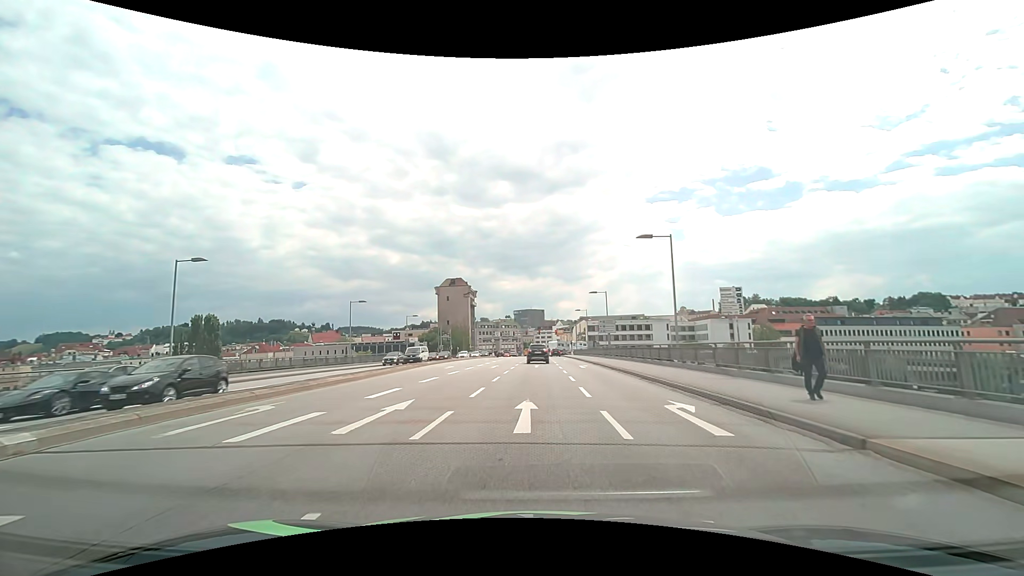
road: primary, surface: asphalt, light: Day
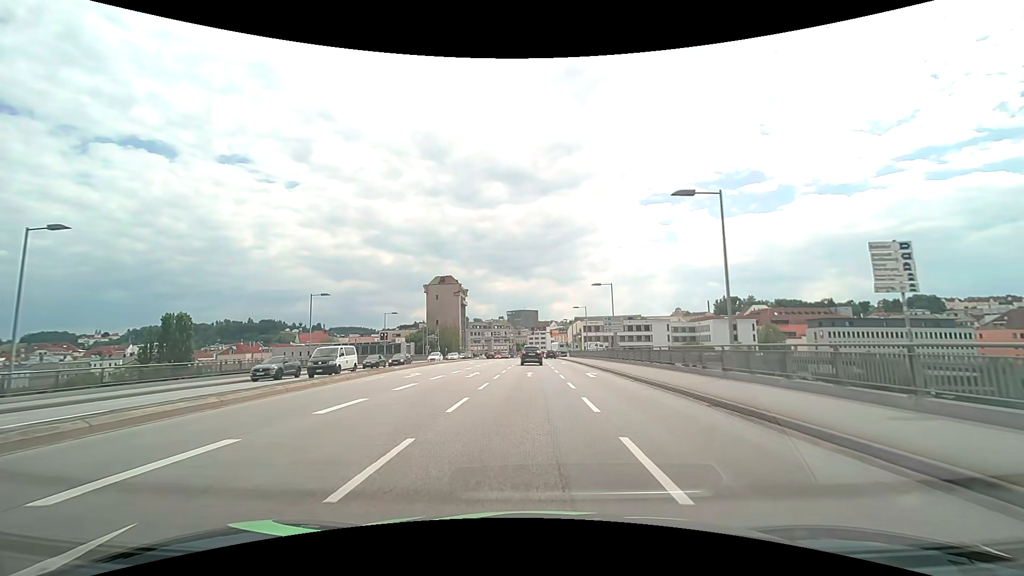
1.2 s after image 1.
(0.0, +8.9) m; 0°
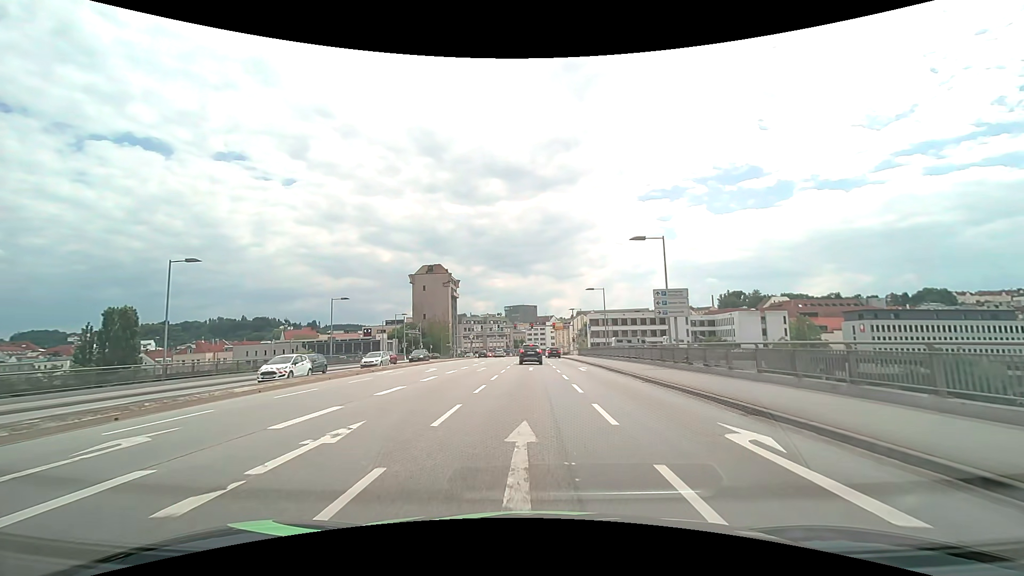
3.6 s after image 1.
(0.0, +20.0) m; 0°
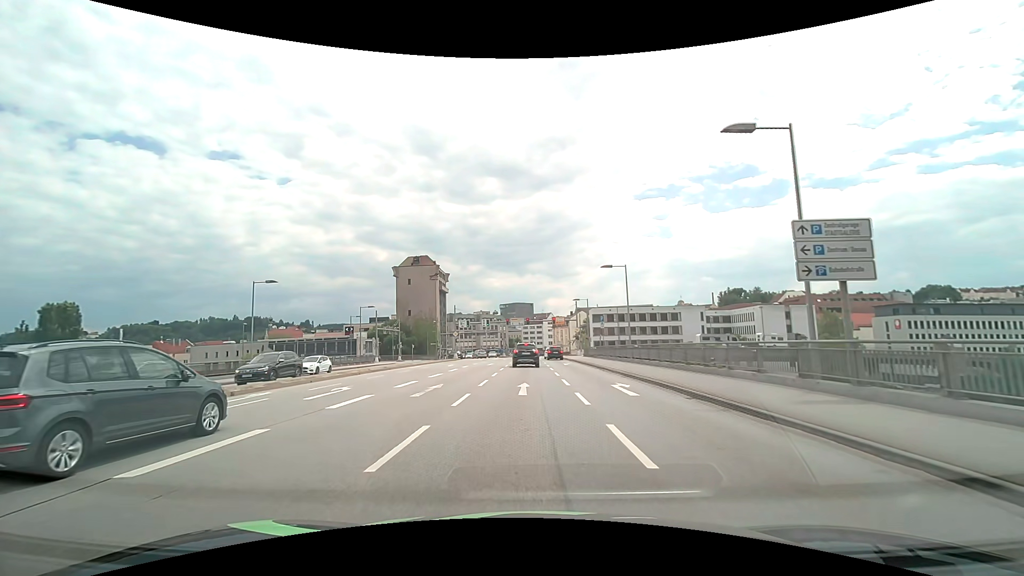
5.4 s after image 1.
(+0.1, +15.0) m; 0°
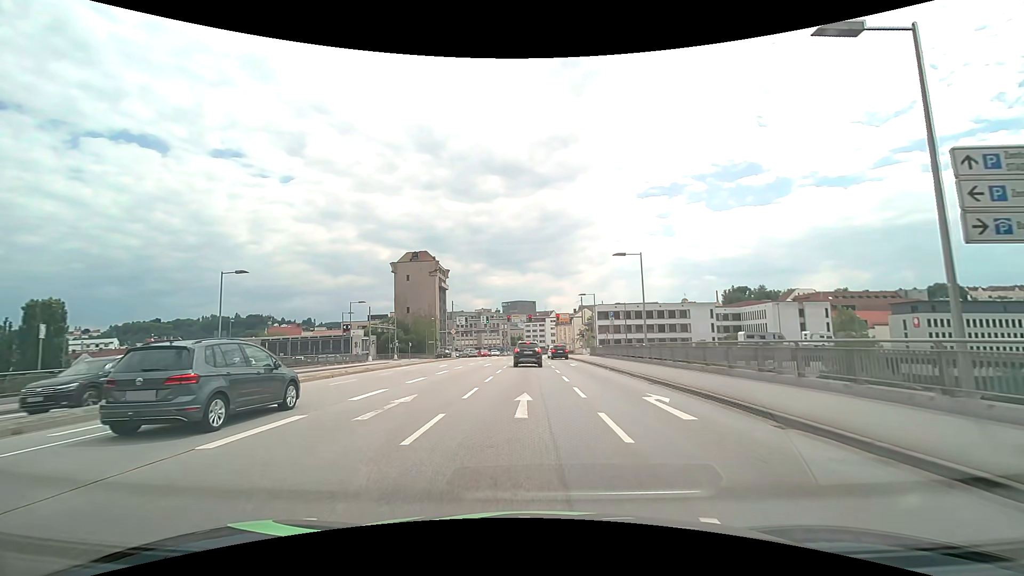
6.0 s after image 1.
(0.0, +4.6) m; 0°
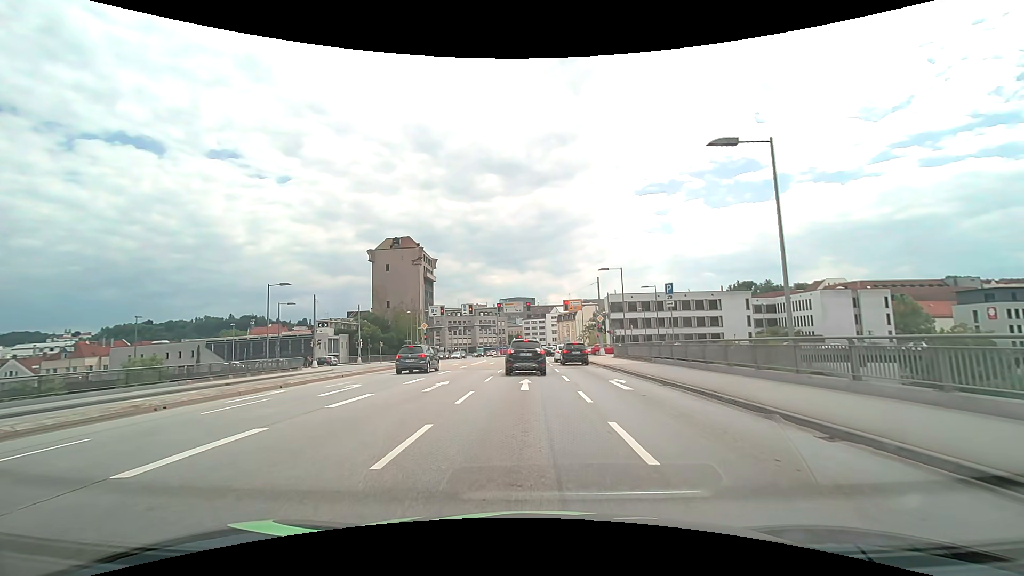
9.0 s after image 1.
(-0.1, +19.1) m; 0°
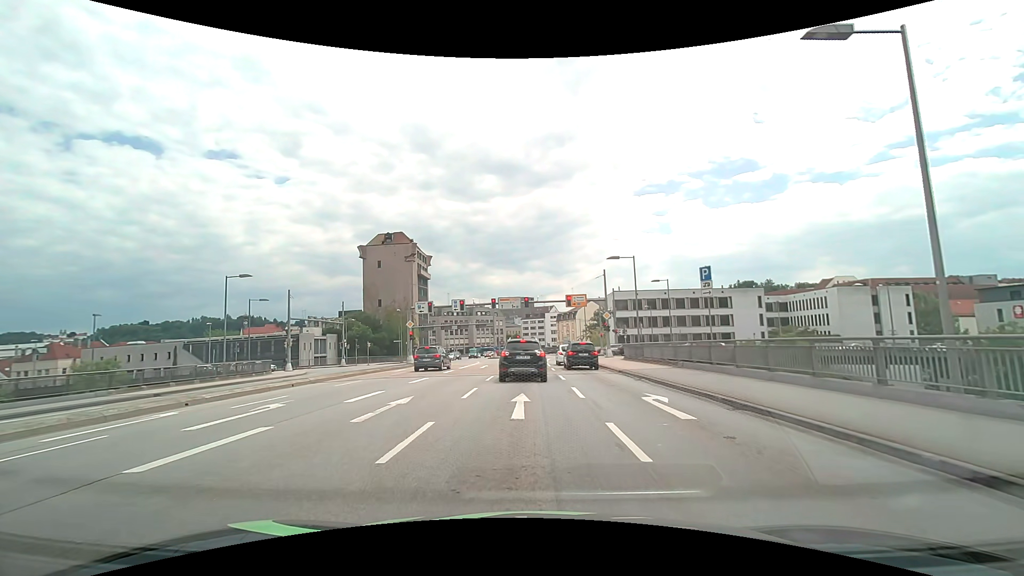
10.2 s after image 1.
(0.0, +5.7) m; 0°
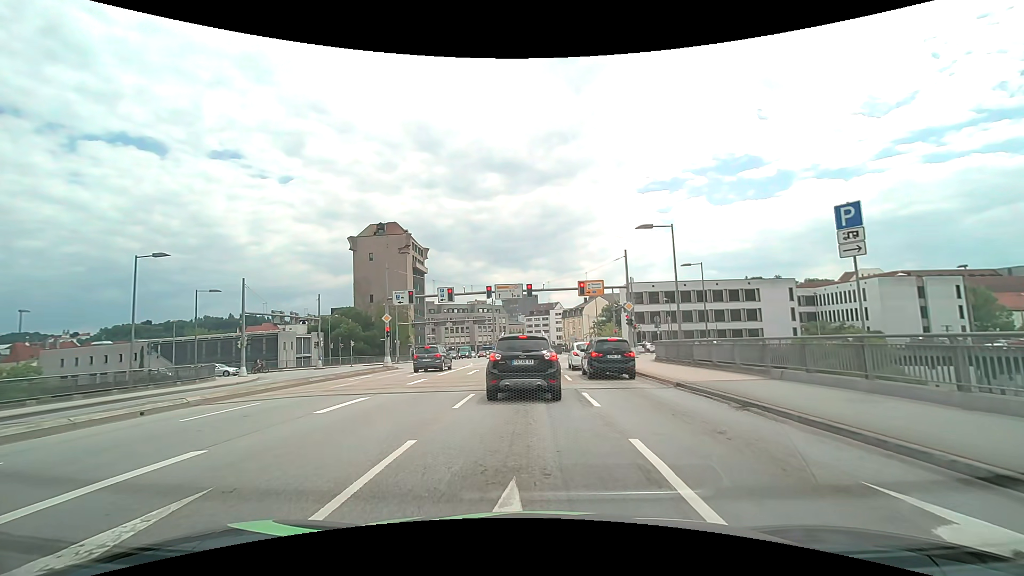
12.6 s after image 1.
(0.0, +9.0) m; 0°
(0, +10) (0, +20) (0, +30) (0, +40) (0, +50) (0, +60) (0, +70) (0, +80) (0, +90) (0, +100) m
